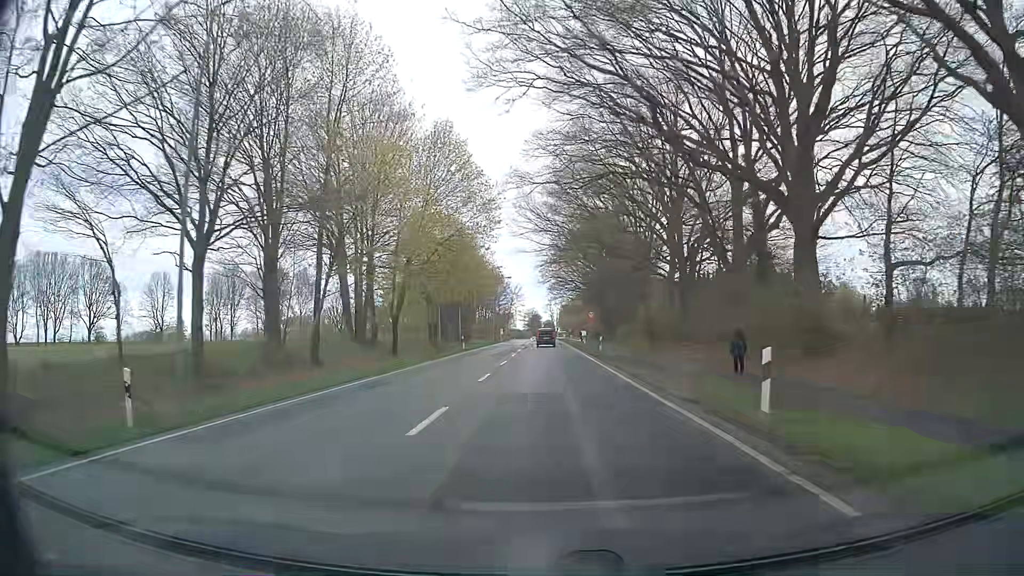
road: primary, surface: asphalt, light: Day
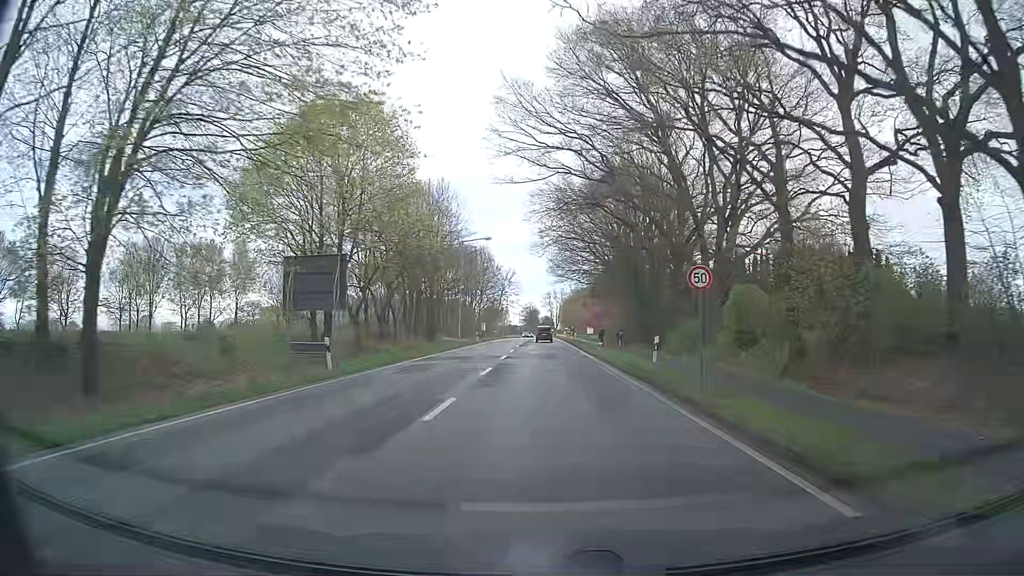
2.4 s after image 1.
(-0.1, +36.4) m; -1°
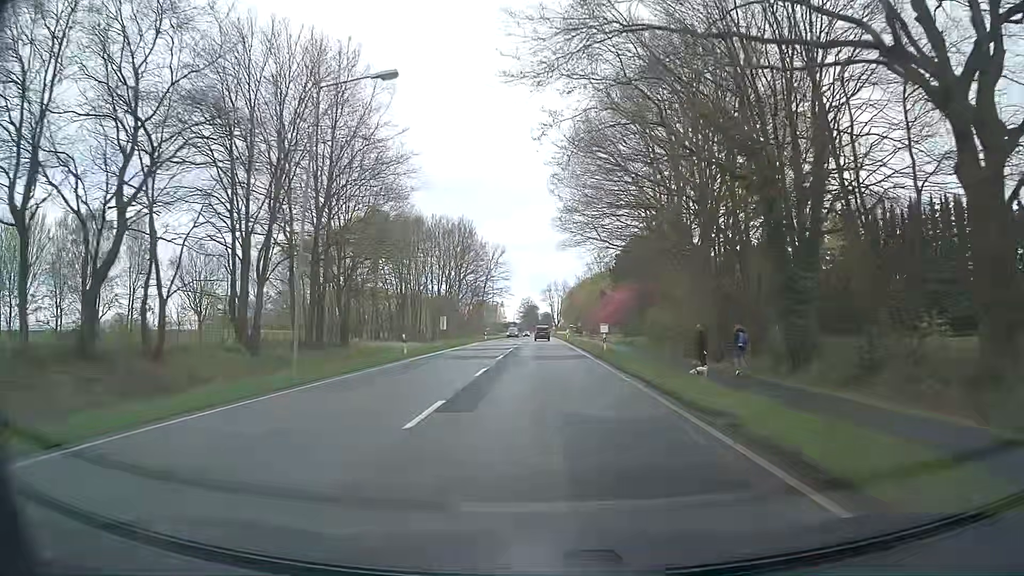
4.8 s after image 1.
(+0.5, +37.7) m; 0°
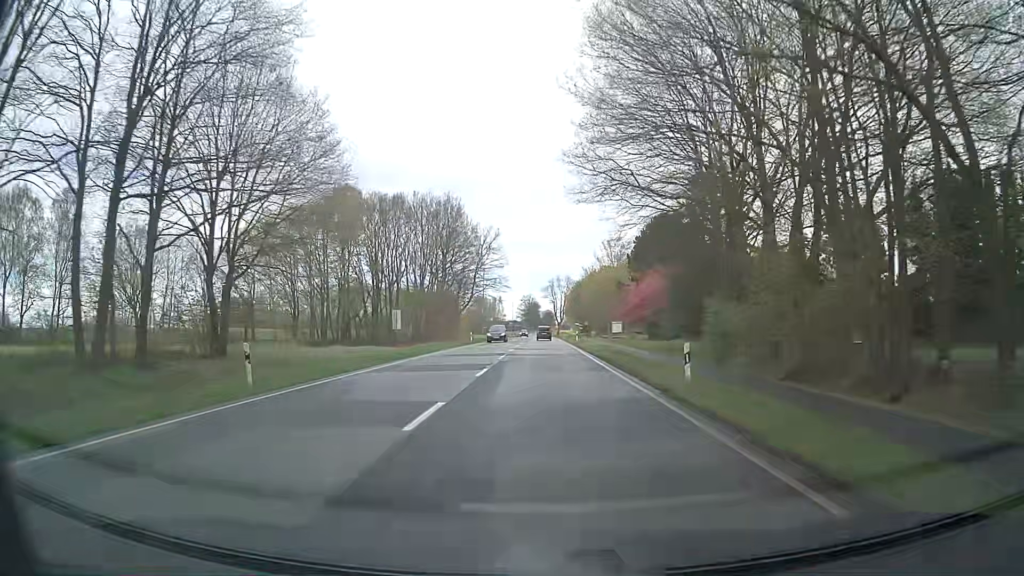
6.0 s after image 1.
(0.0, +18.7) m; 0°
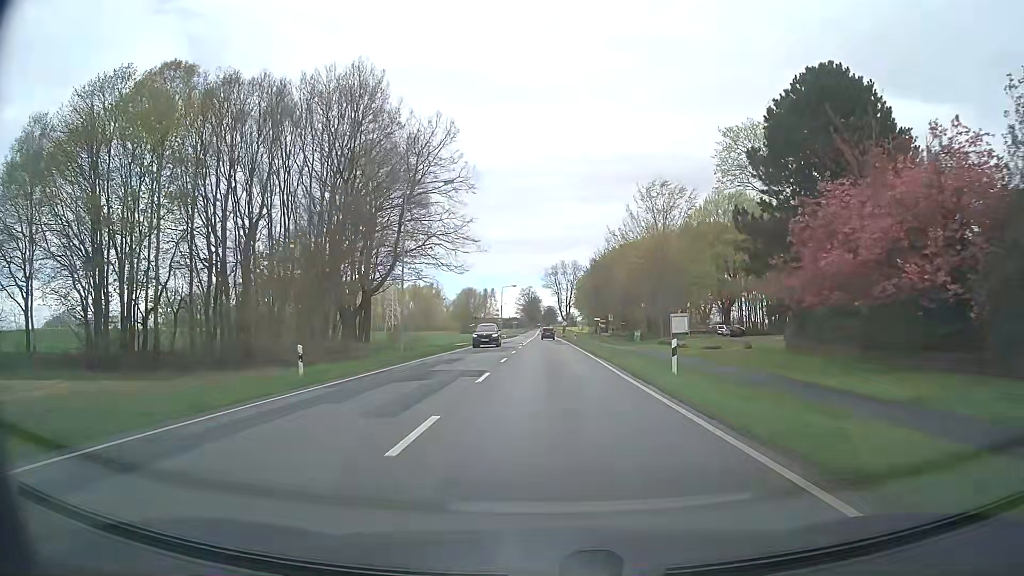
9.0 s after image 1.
(-0.3, +47.4) m; 0°
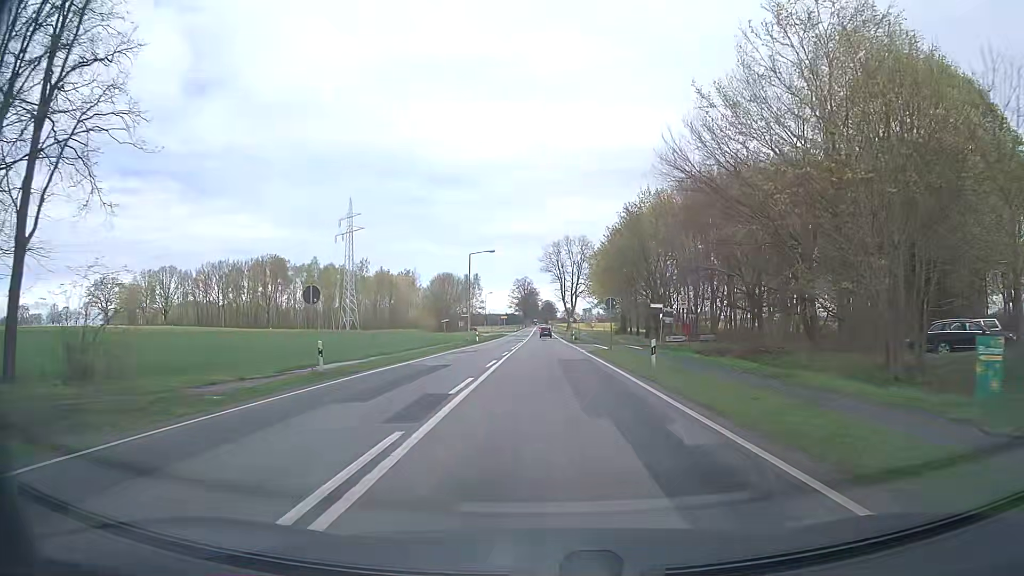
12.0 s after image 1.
(0.0, +48.3) m; 0°
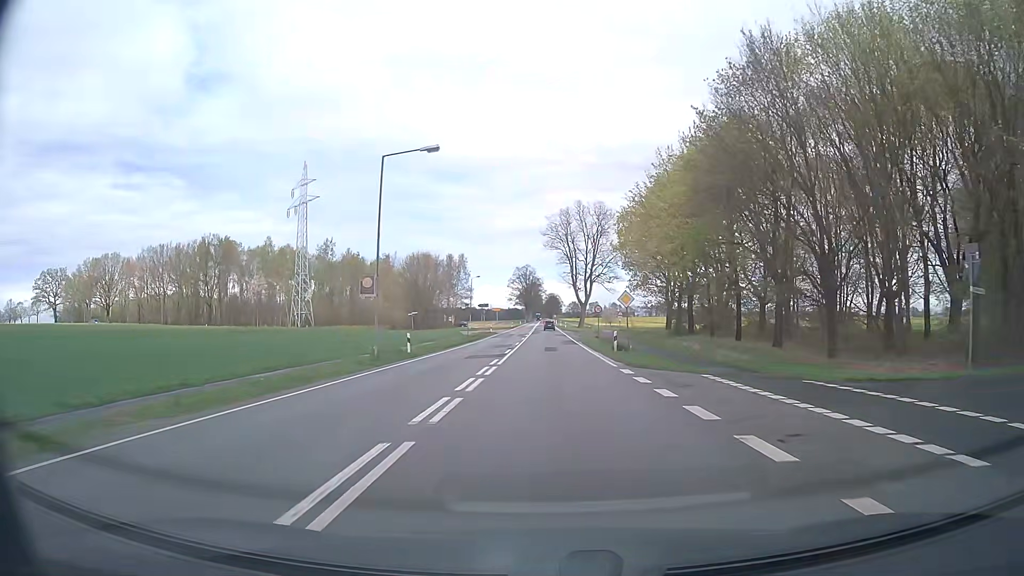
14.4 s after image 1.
(-0.1, +37.1) m; 0°
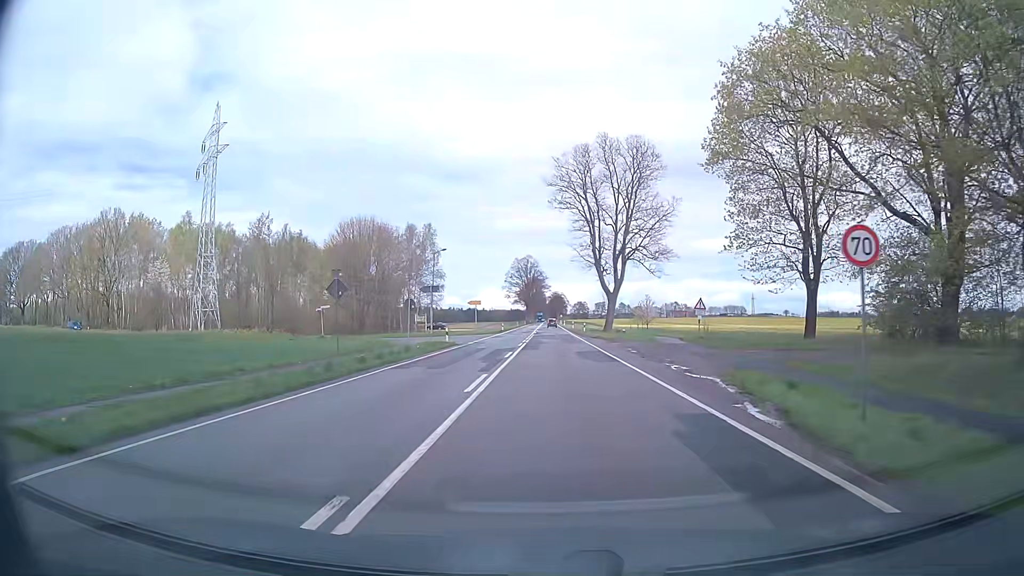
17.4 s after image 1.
(0.0, +42.2) m; 0°
(0, +10) (0, +20) (0, +30) (+1, +40) (-1, +50) (-7, +58) (-15, +63) (-24, +67) (-34, +71) (-43, +75) m
